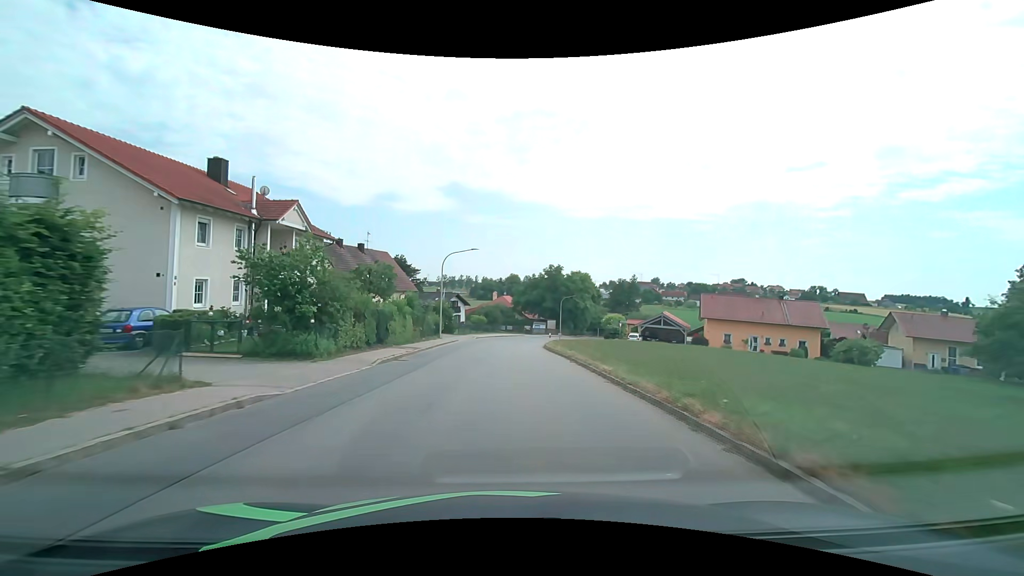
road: tertiary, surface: asphalt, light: Day
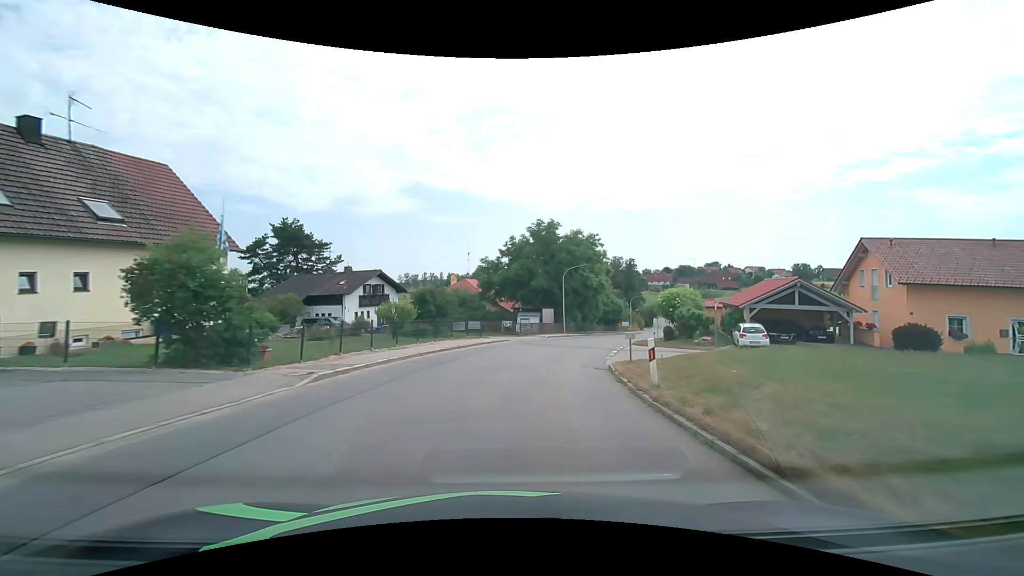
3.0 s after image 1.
(+0.5, +38.3) m; +3°
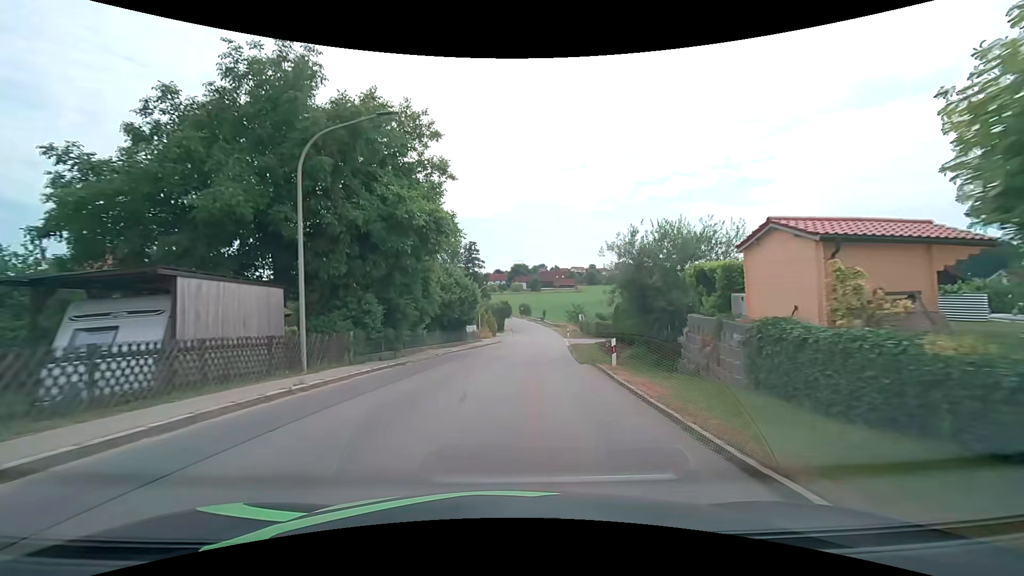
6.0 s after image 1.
(+6.2, +37.3) m; +19°
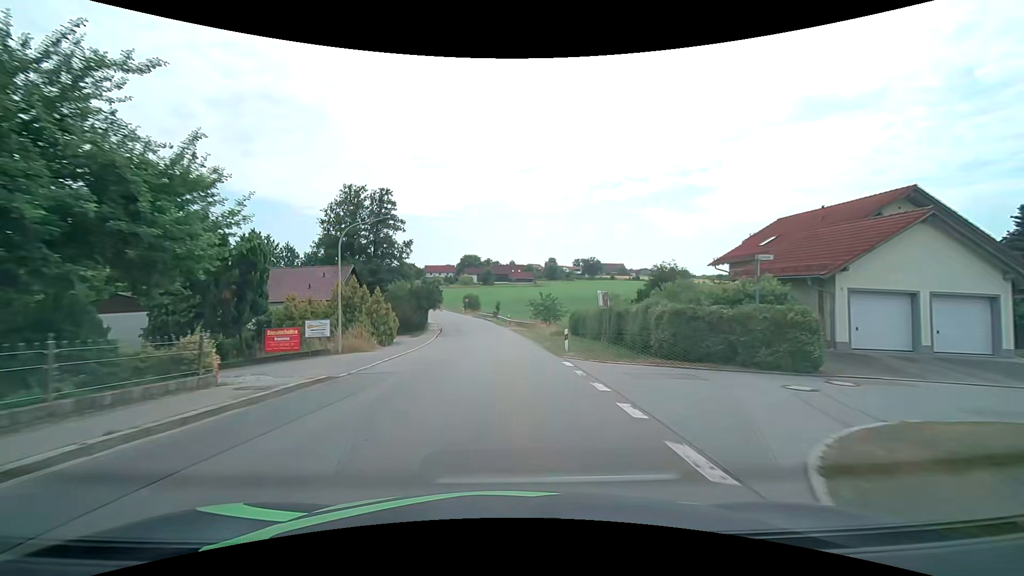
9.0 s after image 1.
(+2.7, +38.2) m; +6°
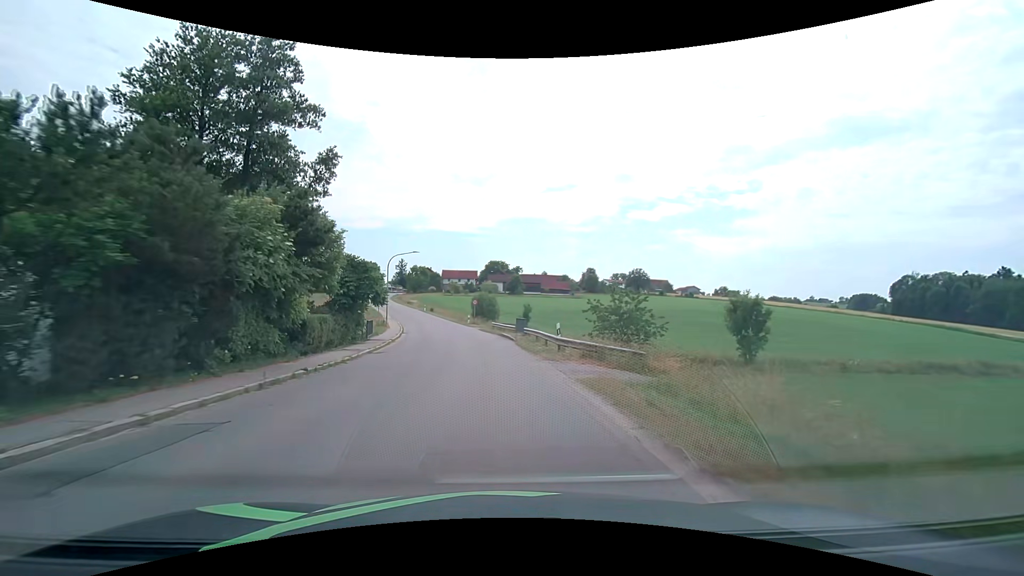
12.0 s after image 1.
(-0.5, +38.0) m; -3°
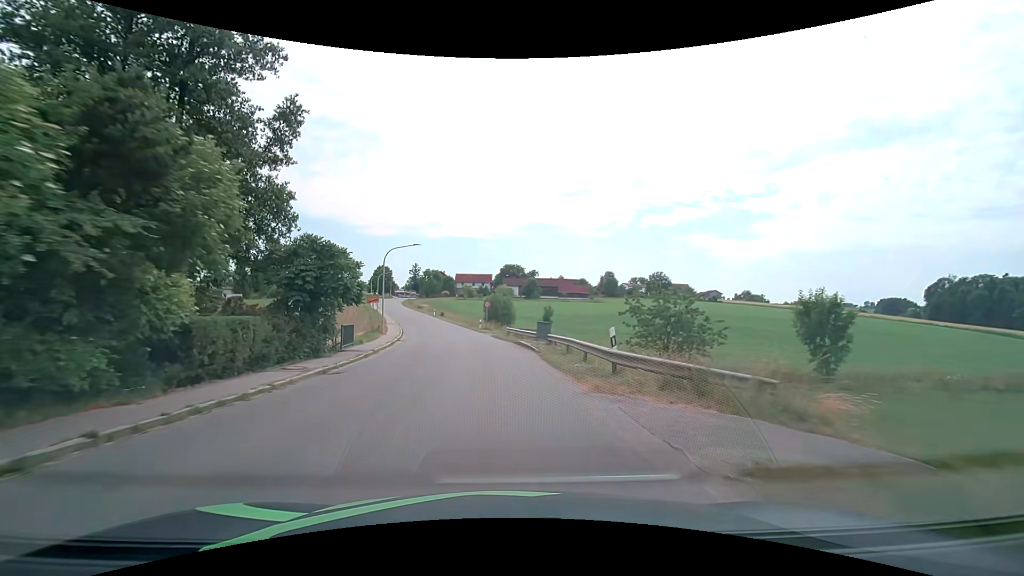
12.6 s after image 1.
(-0.1, +7.5) m; -1°
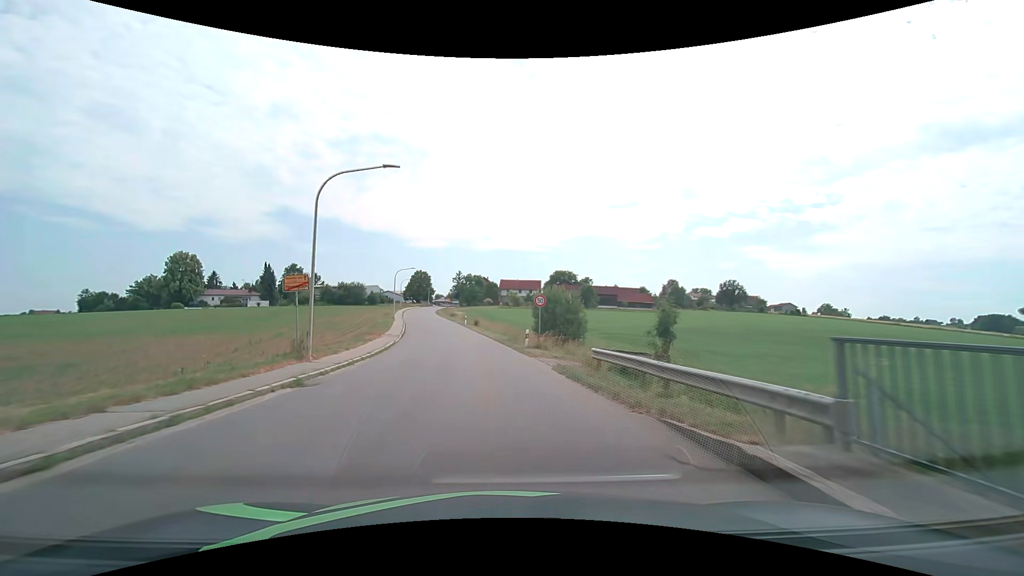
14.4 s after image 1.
(-1.1, +22.6) m; -6°
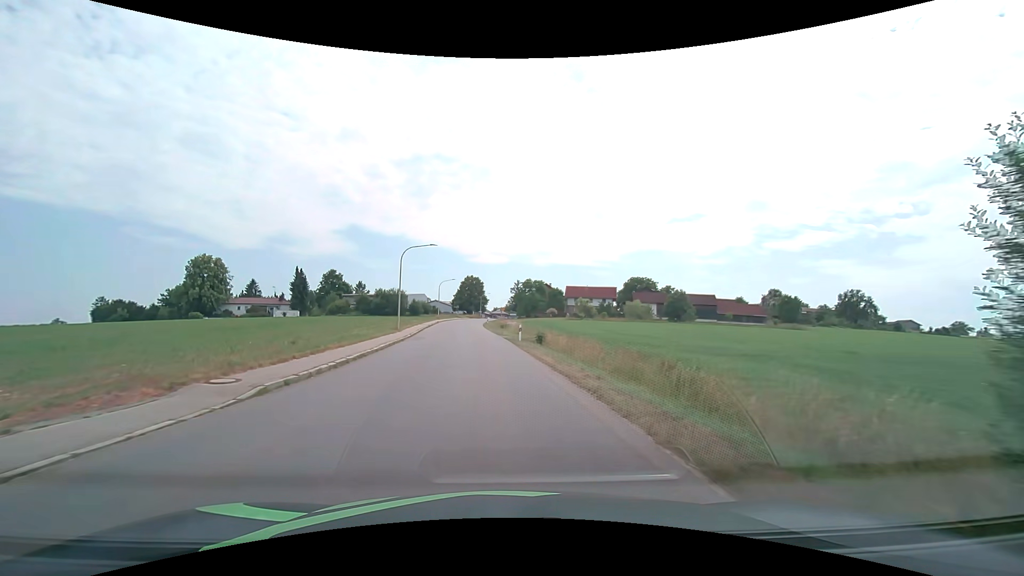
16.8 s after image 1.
(-1.9, +29.9) m; -7°
(0, +10) (-1, +20) (-1, +30) (-2, +40) (-3, +50) (-4, +60) (-5, +70) (-6, +80) (-6, +90) (-6, +100) m
